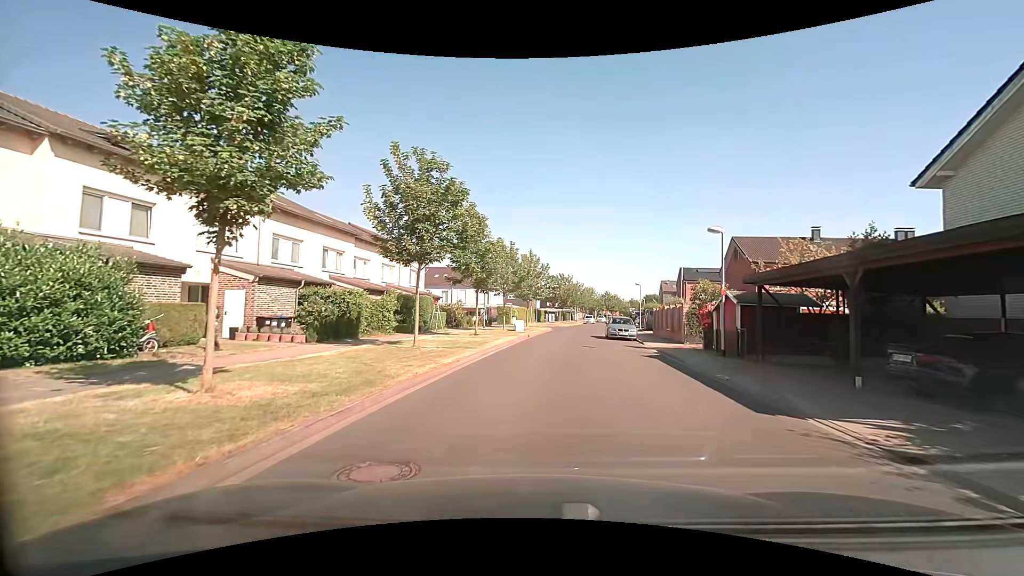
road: residential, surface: paved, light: Day
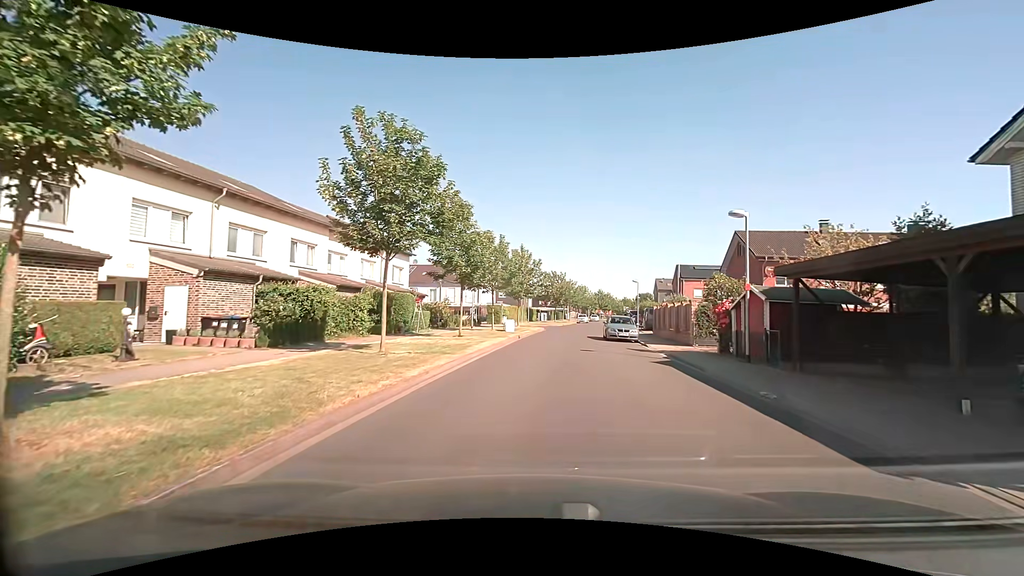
(0.0, +2.9) m; +1°
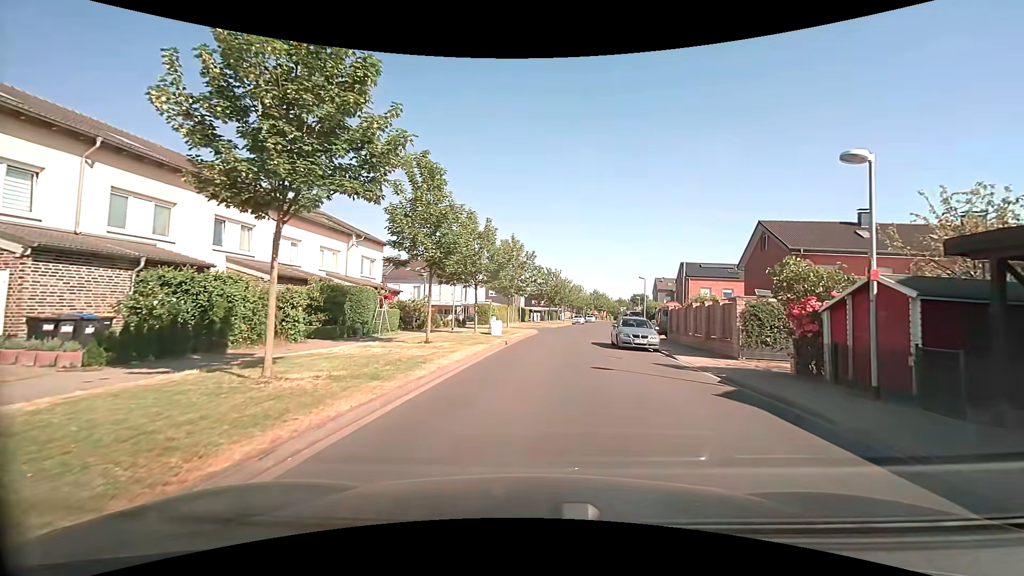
(0.0, +6.1) m; +1°
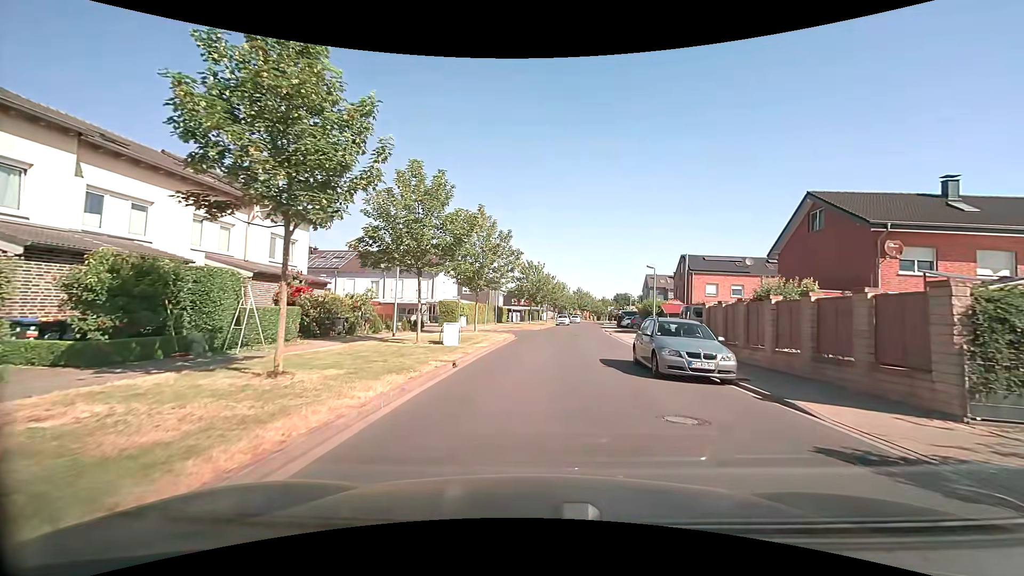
(+0.2, +9.9) m; +2°
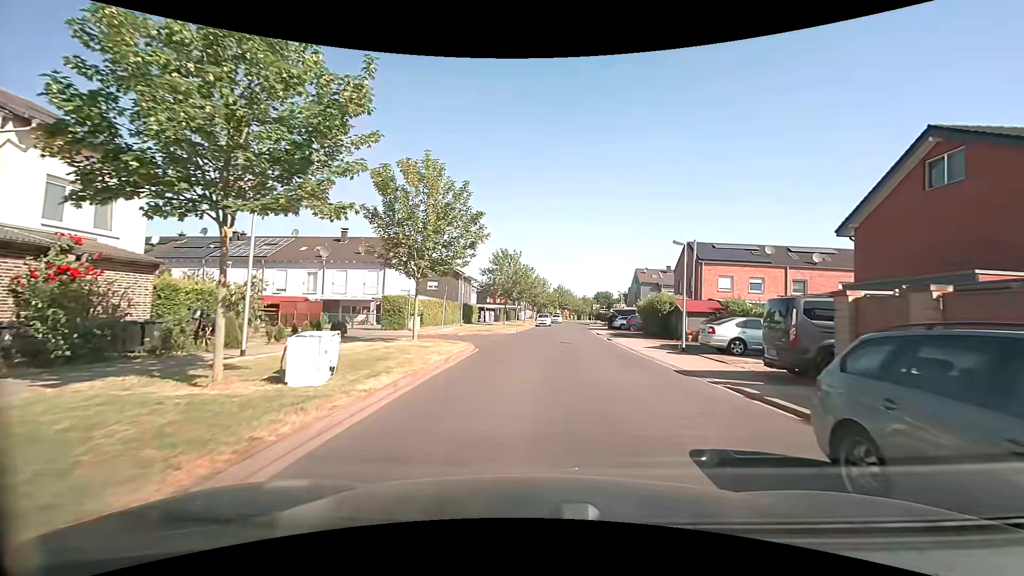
(+0.2, +10.8) m; +2°
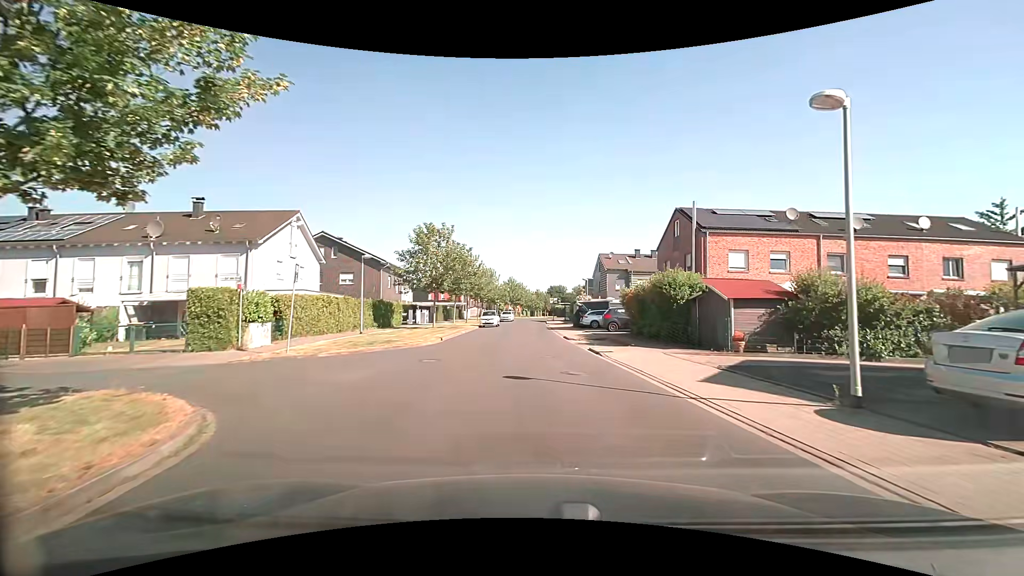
(+0.8, +14.3) m; +6°
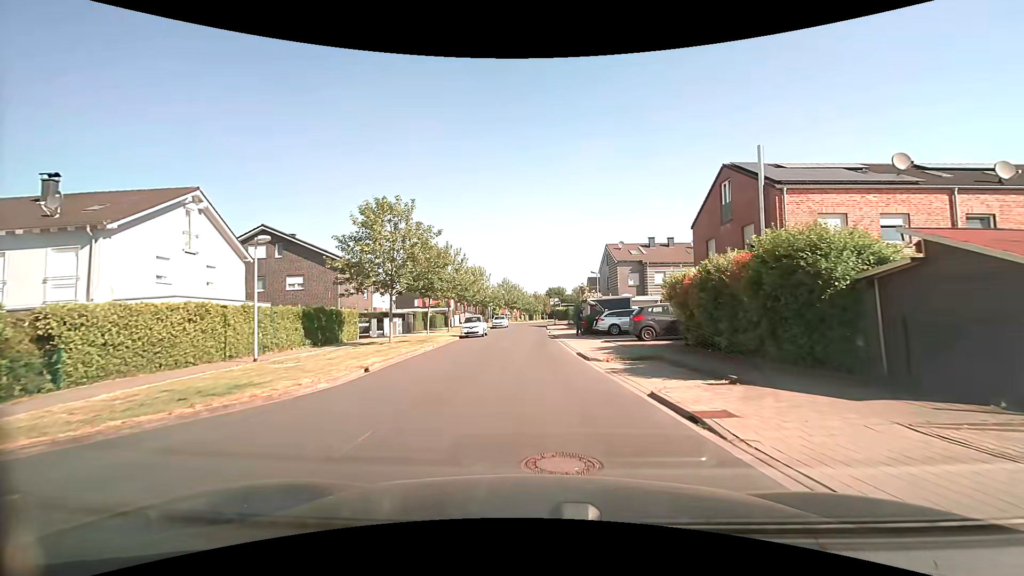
(0.0, +10.8) m; -1°
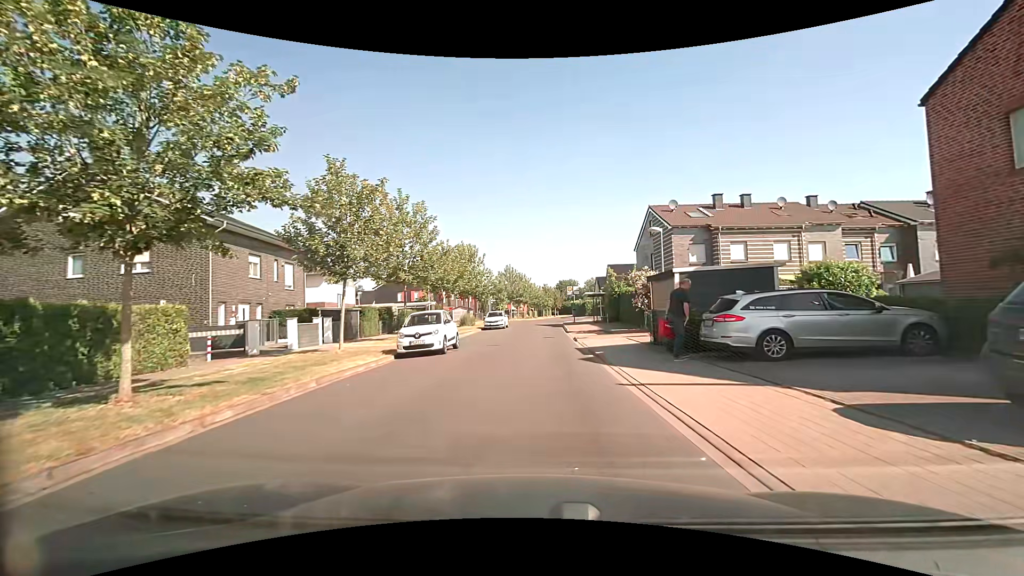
(-0.1, +18.2) m; -1°
(0, +10) (0, +20) (0, +30) (0, +40) (0, +50) (+1, +60) (+6, +68) (+16, +71) (+26, +72) (+36, +72) m
